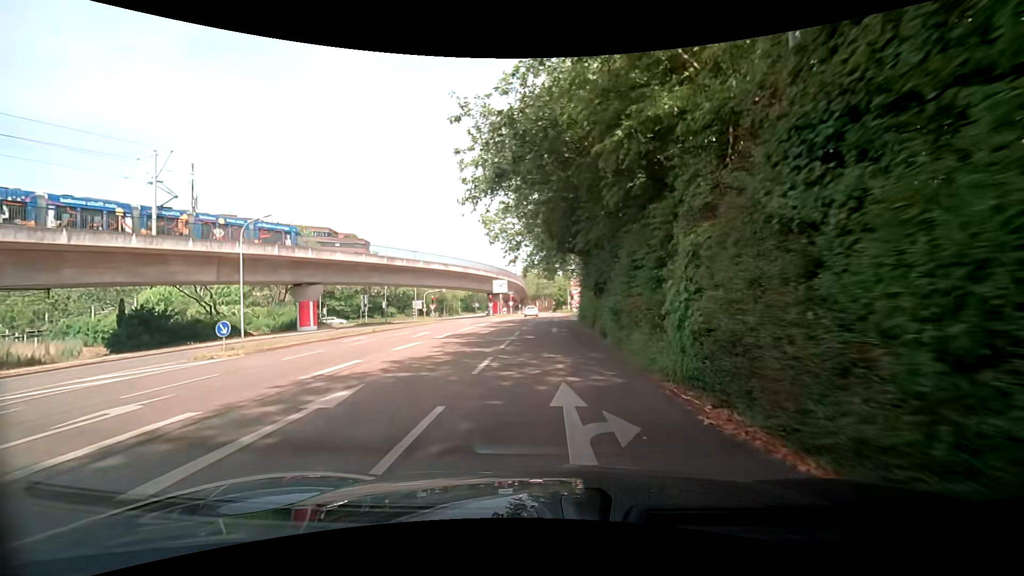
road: tertiary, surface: asphalt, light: Day
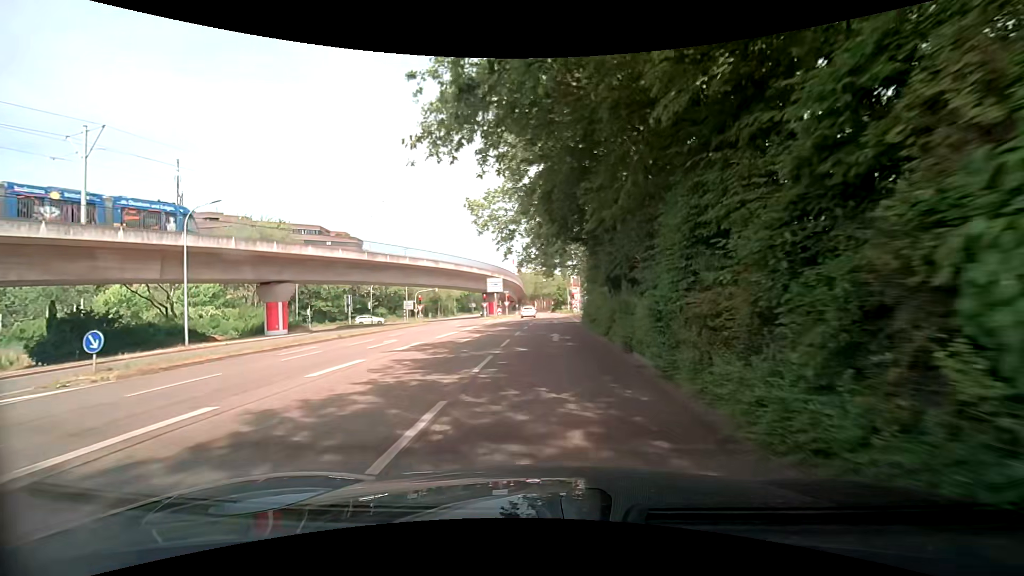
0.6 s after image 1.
(0.0, +5.6) m; 0°
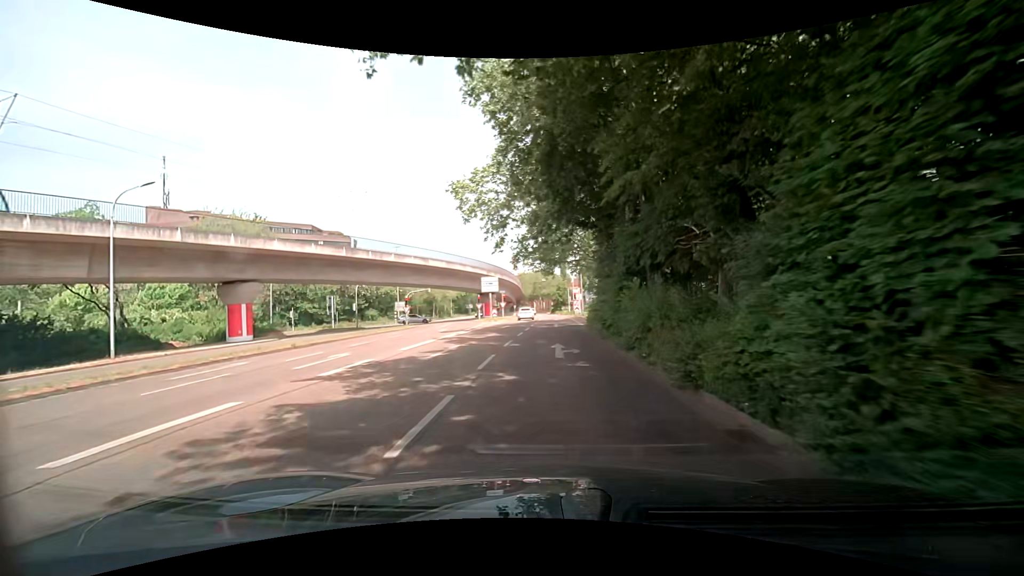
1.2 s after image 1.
(0.0, +5.4) m; +1°
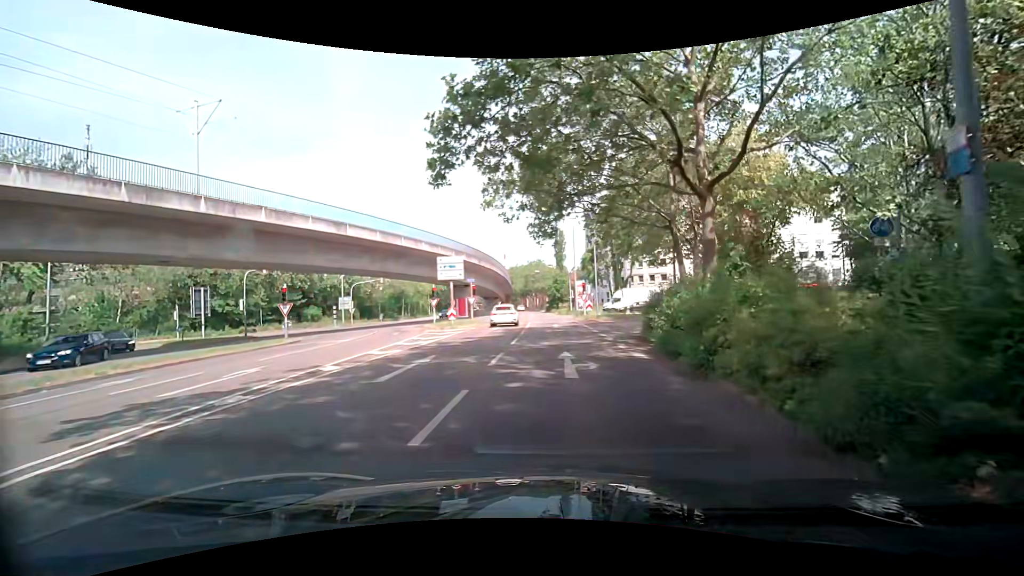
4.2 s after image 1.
(0.0, +23.4) m; 0°
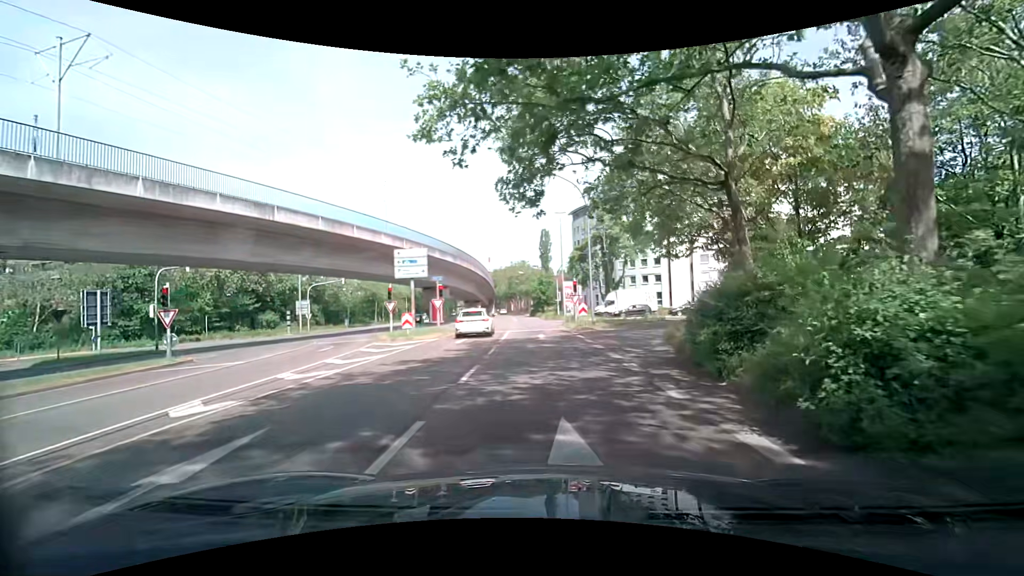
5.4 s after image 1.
(+0.1, +7.7) m; +2°
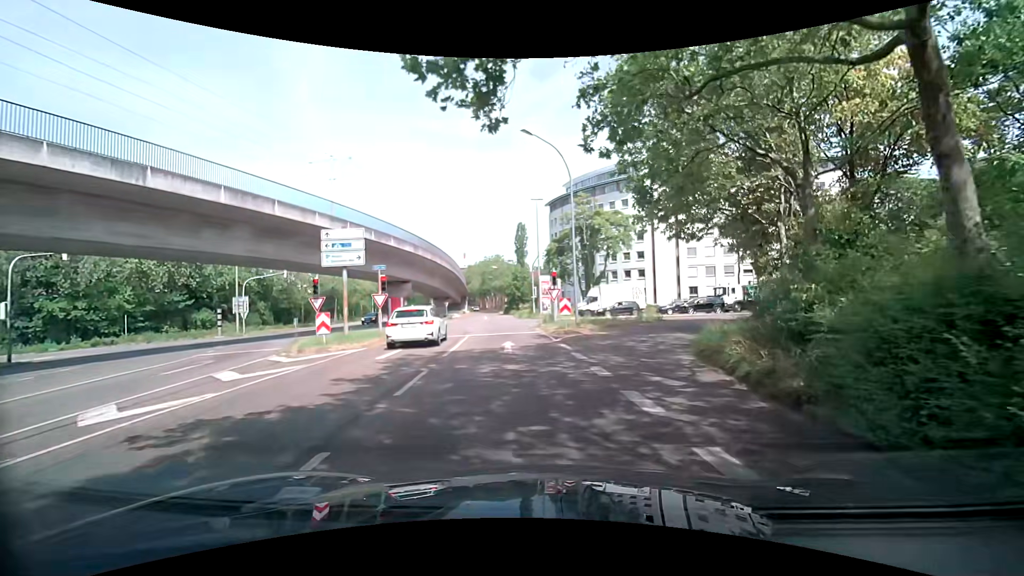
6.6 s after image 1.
(+0.1, +7.1) m; +3°
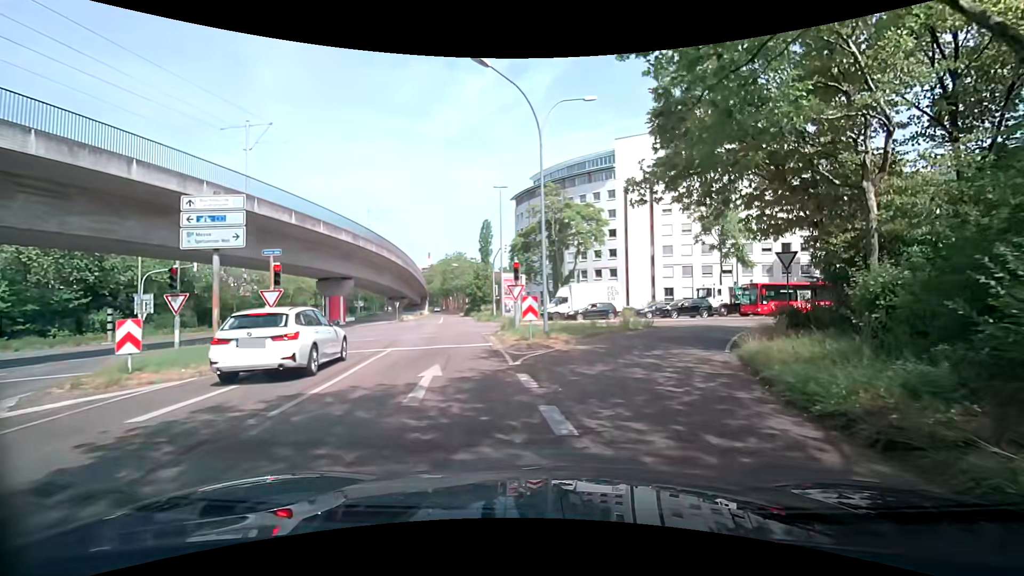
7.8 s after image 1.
(+0.2, +7.2) m; +4°
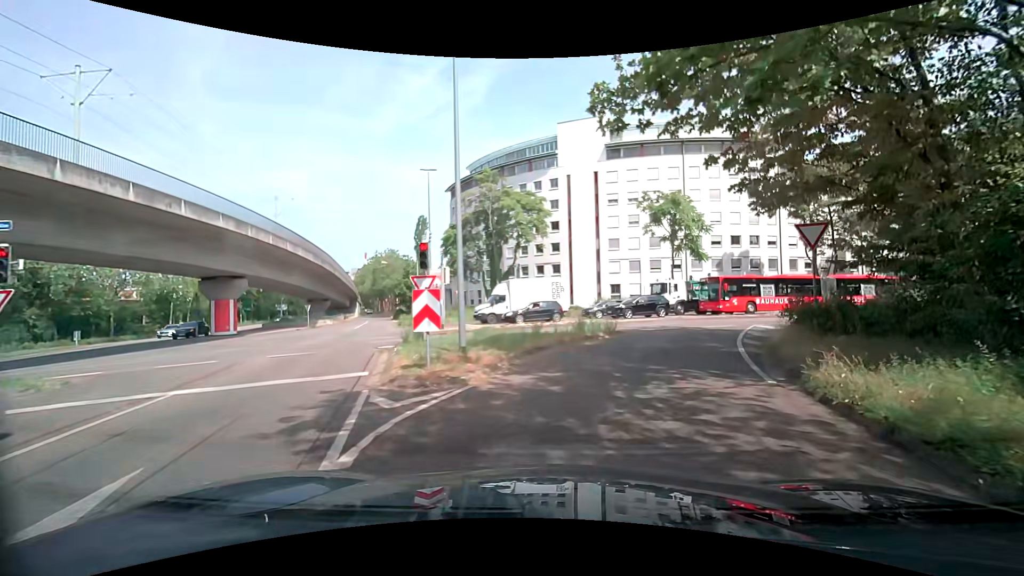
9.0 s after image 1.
(+0.4, +6.9) m; +7°
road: secondary_link
(+1, +10) (+4, +19) (+10, +27) (+19, +32) (+28, +36) (+37, +40) (+46, +44) (+55, +48) (+65, +51) (+74, +55) m
